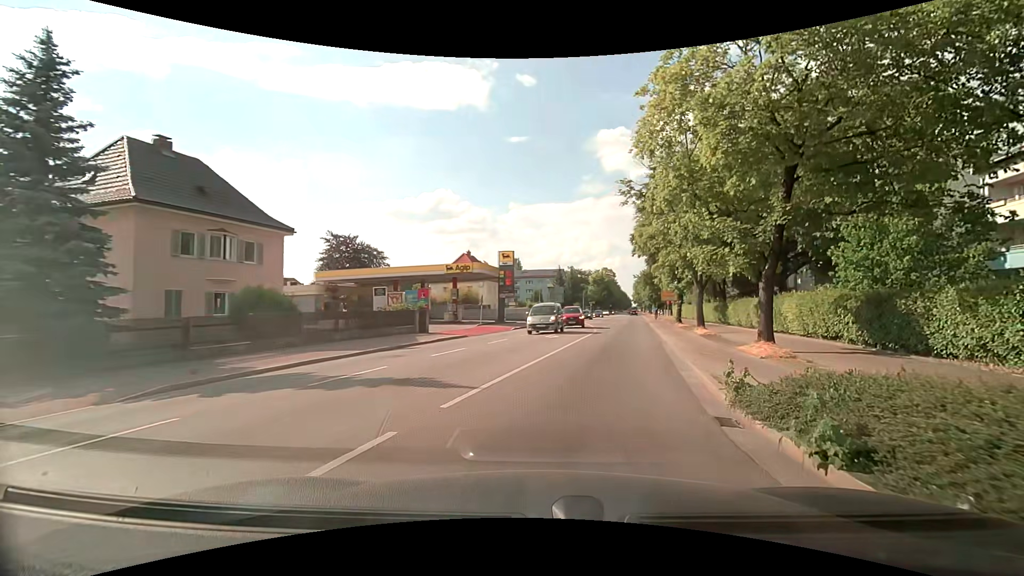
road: secondary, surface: asphalt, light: Day
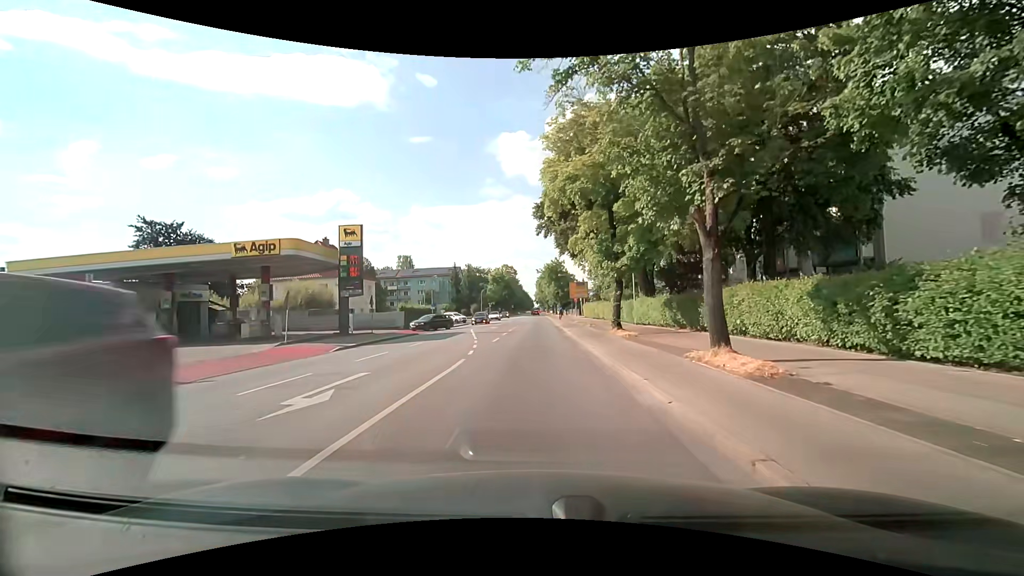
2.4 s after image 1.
(+2.5, +17.6) m; +10°
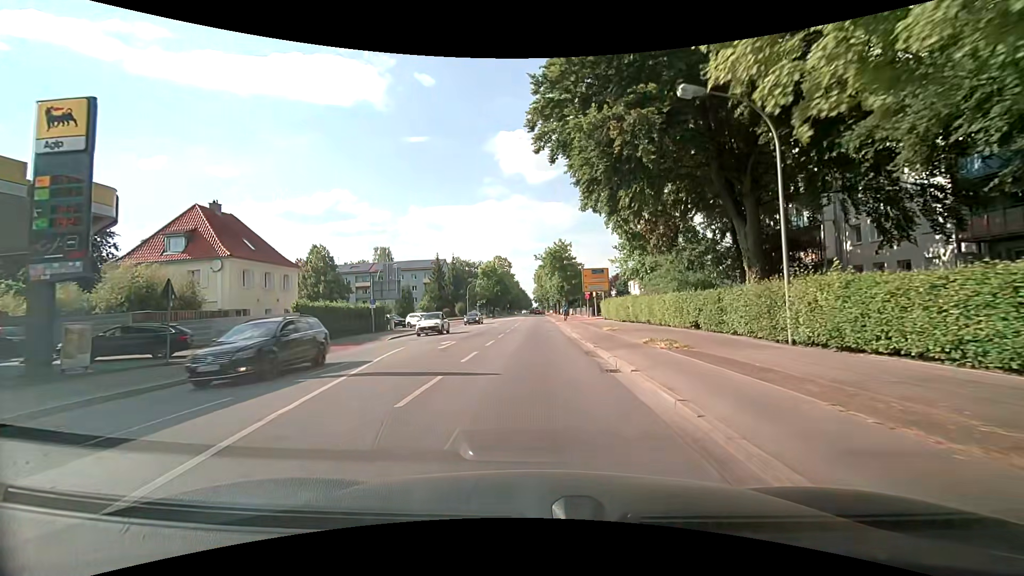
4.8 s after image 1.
(+0.2, +21.6) m; 0°
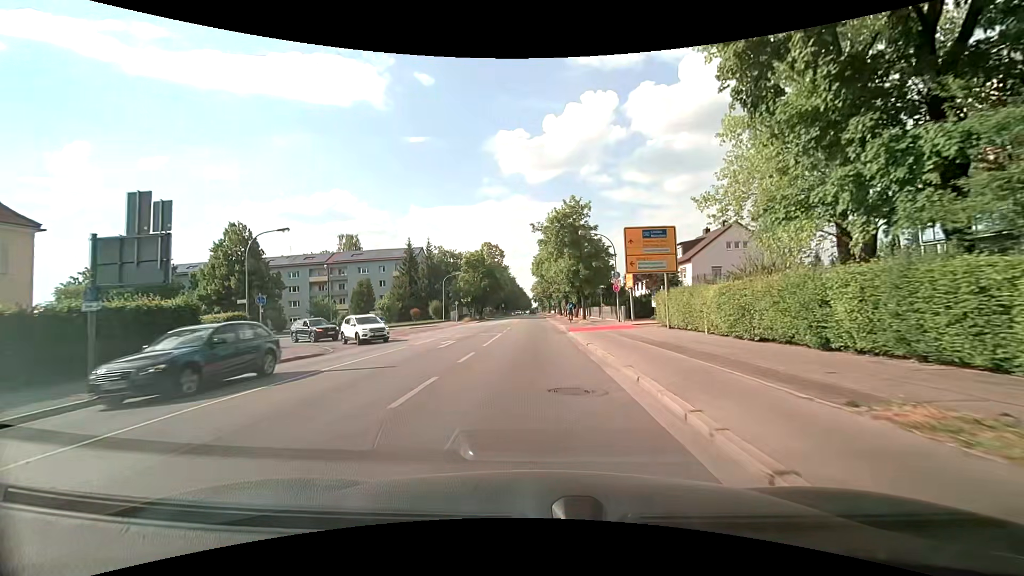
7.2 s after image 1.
(+0.2, +24.3) m; -1°
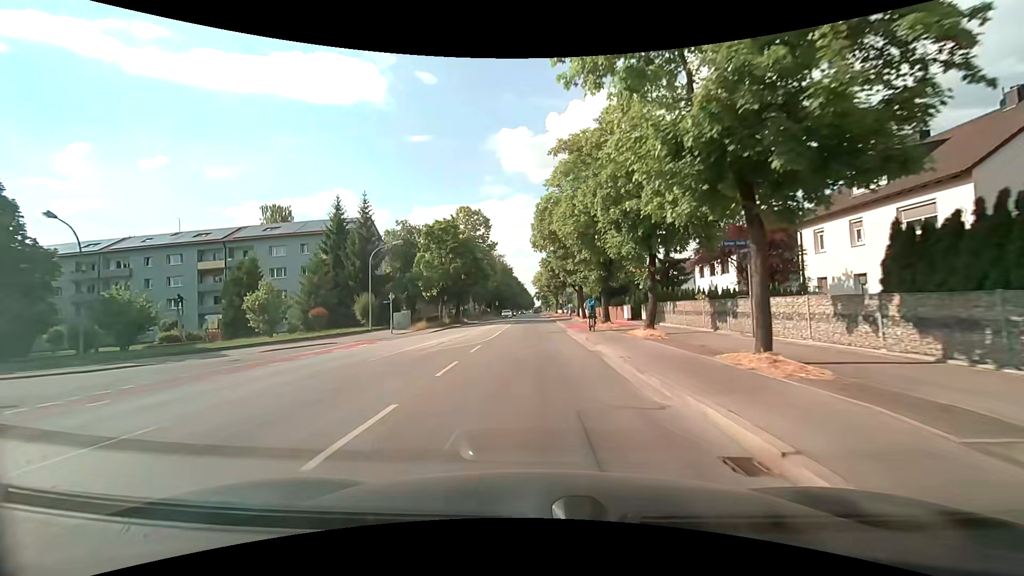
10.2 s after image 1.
(+0.5, +32.8) m; +1°
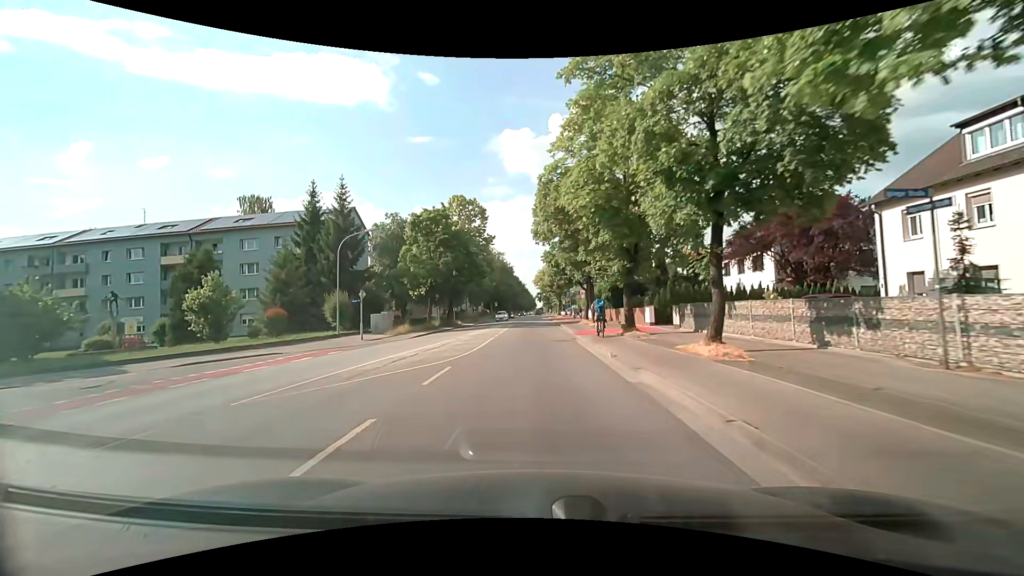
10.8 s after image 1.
(-0.1, +6.8) m; -2°
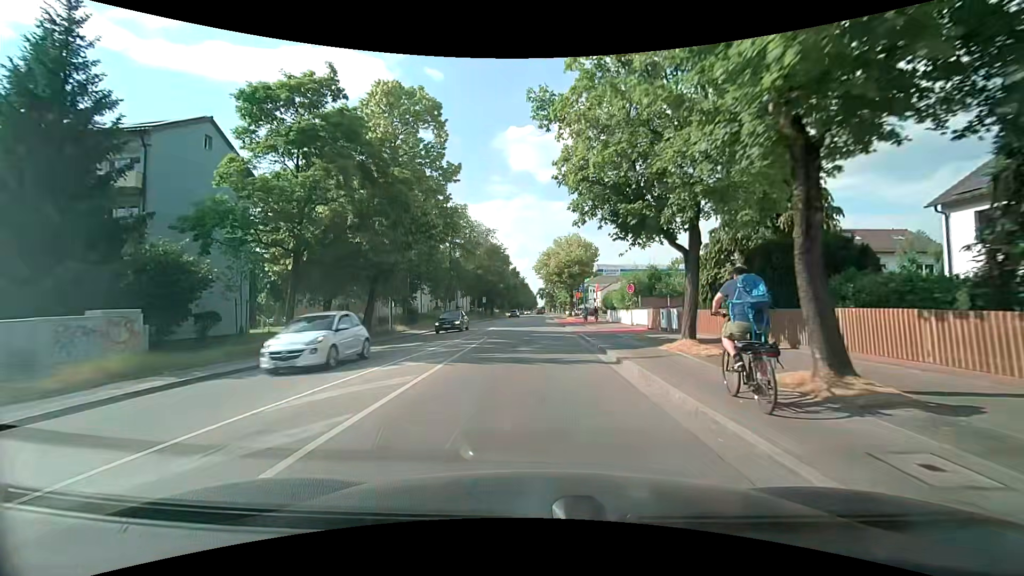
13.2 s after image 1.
(+0.4, +27.8) m; +1°
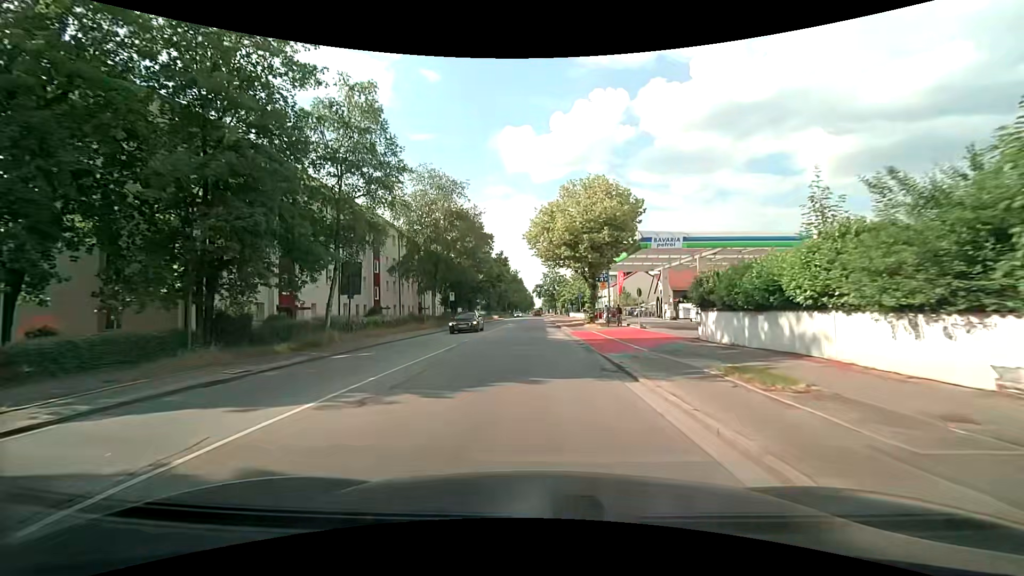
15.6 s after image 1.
(0.0, +28.9) m; 0°
(0, +10) (0, +20) (0, +30) (0, +40) (0, +50) (0, +60) (0, +70) (0, +80) (0, +90) (0, +100) m
